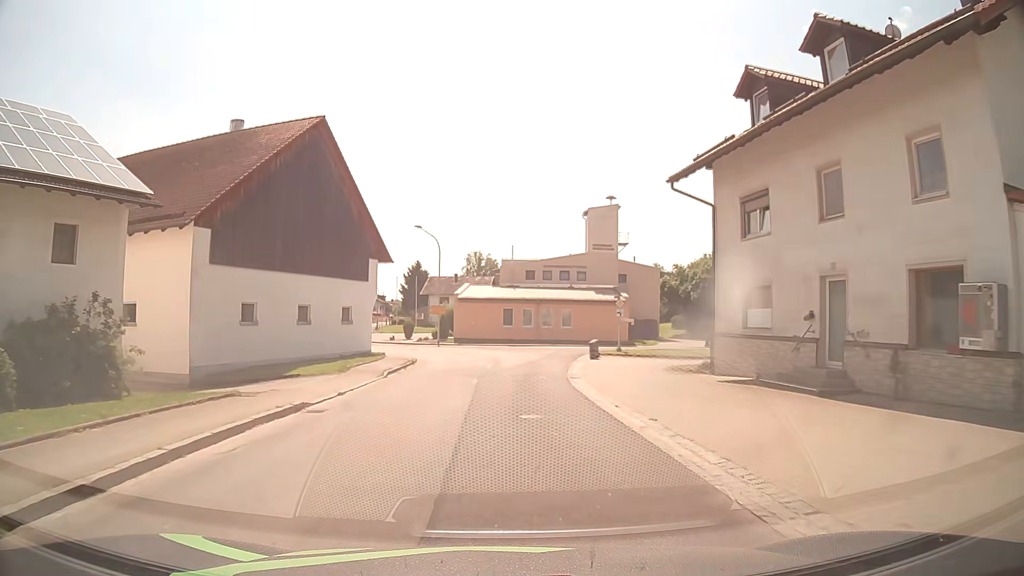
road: tertiary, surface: asphalt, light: Day
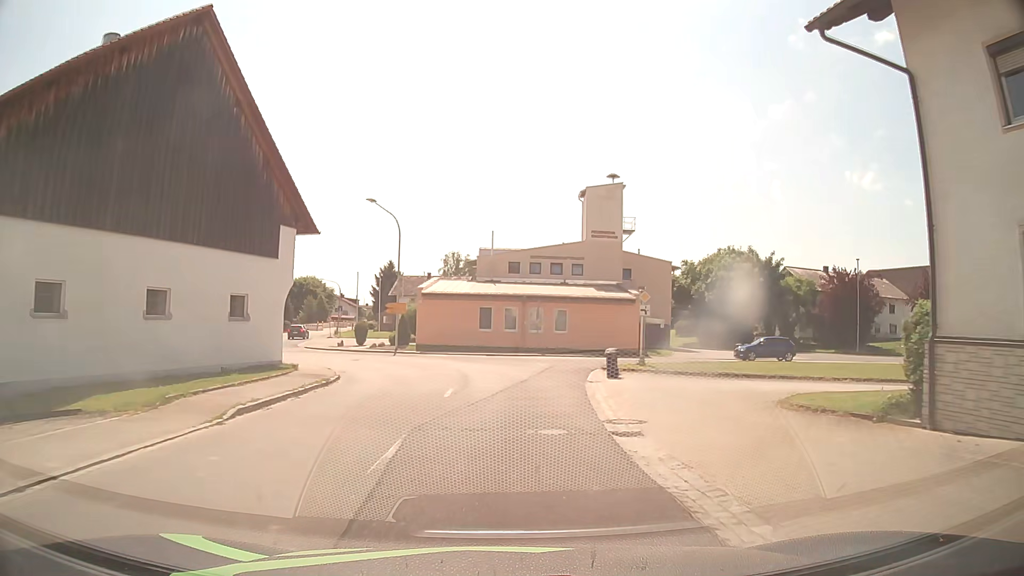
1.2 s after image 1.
(+0.1, +12.4) m; +1°
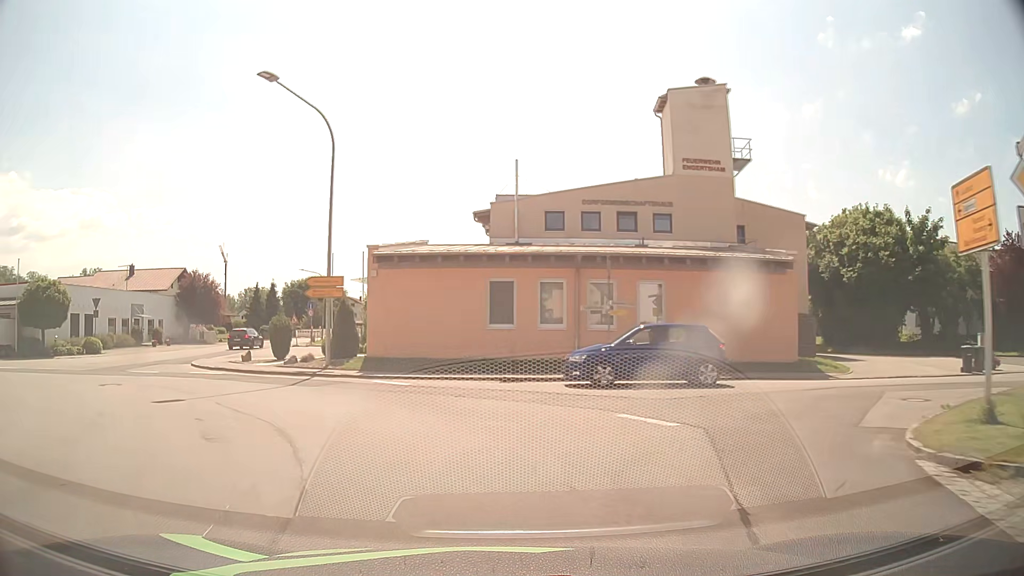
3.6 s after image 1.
(+0.3, +22.0) m; -4°
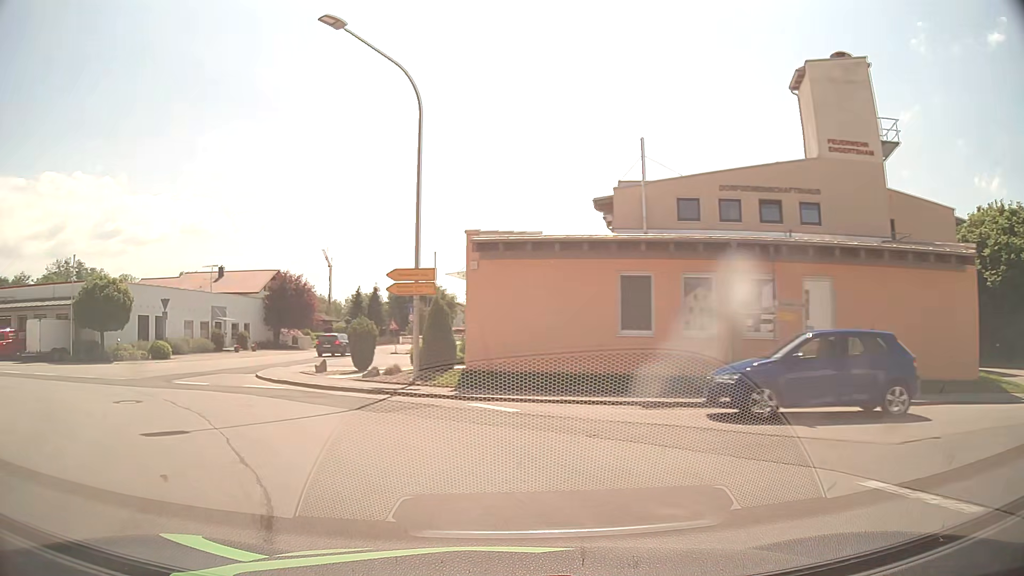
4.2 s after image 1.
(-0.3, +4.7) m; -8°
(-2, +10) (-9, +17) (-18, +21) (-28, +23) (-38, +25) (-48, +27) (-57, +29) (-67, +31) (-77, +33) (-87, +35) m
